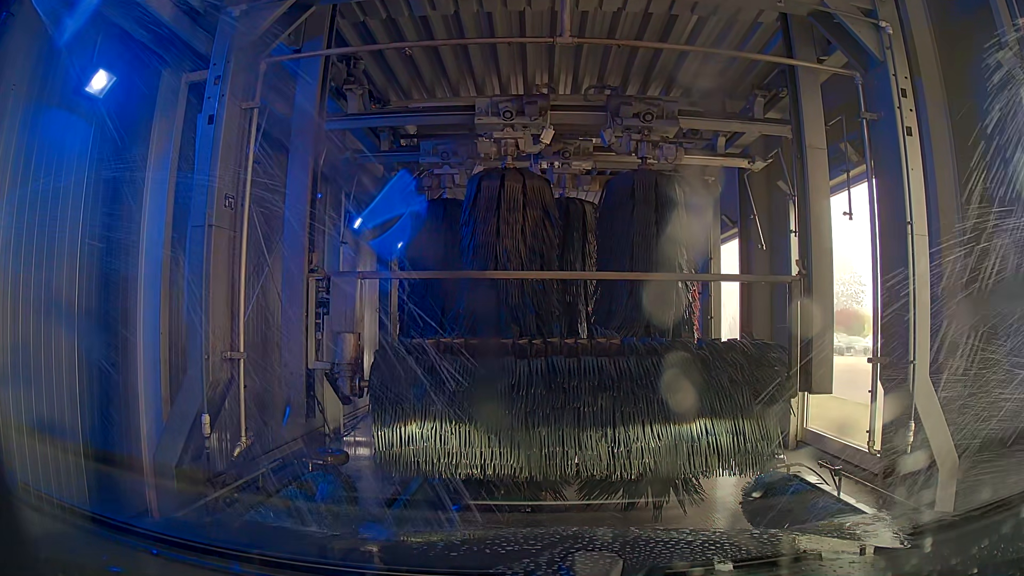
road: service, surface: asphalt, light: Day
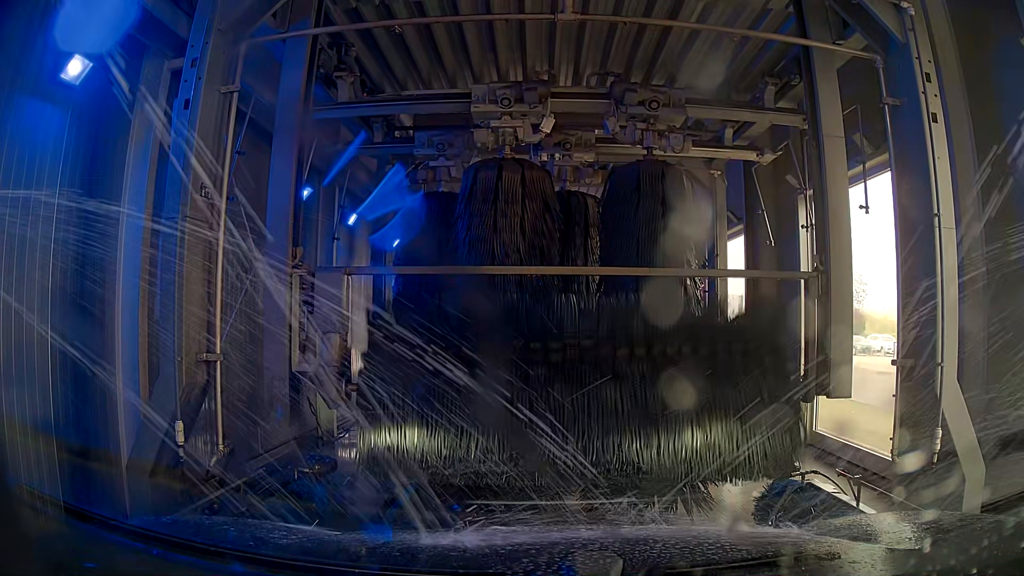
(0.0, +0.2) m; 0°
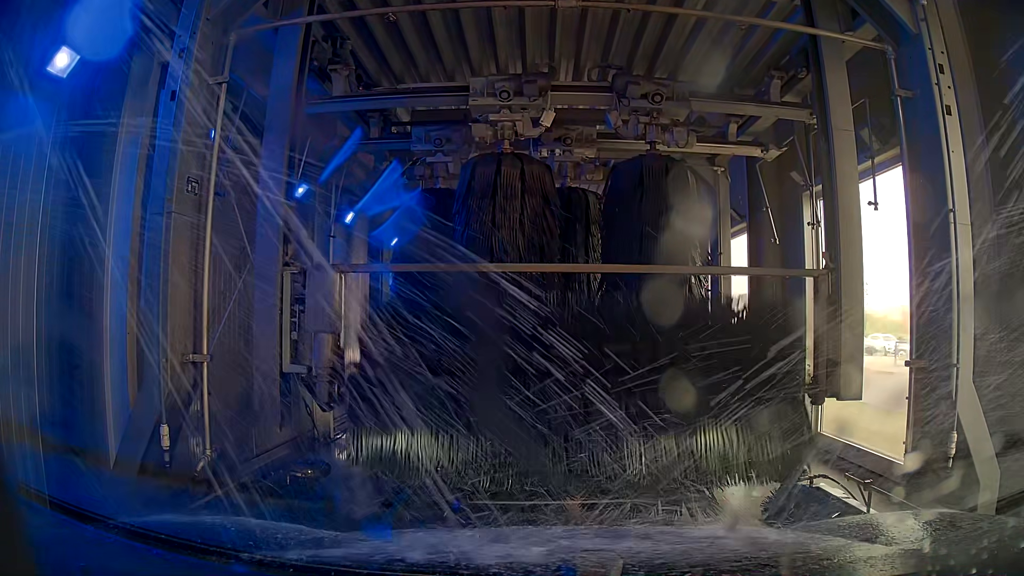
(0.0, +0.1) m; 0°
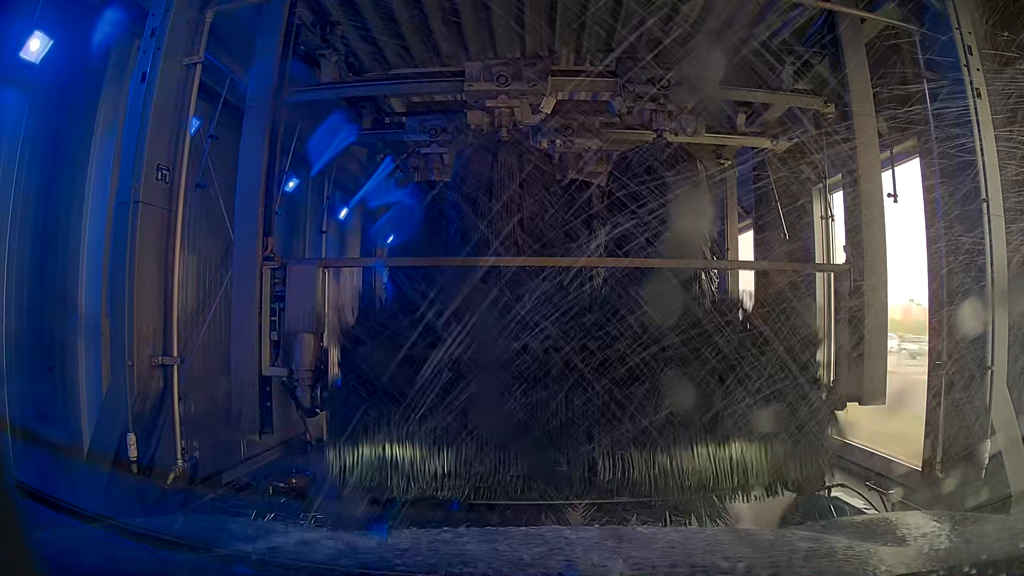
(0.0, +0.2) m; 0°
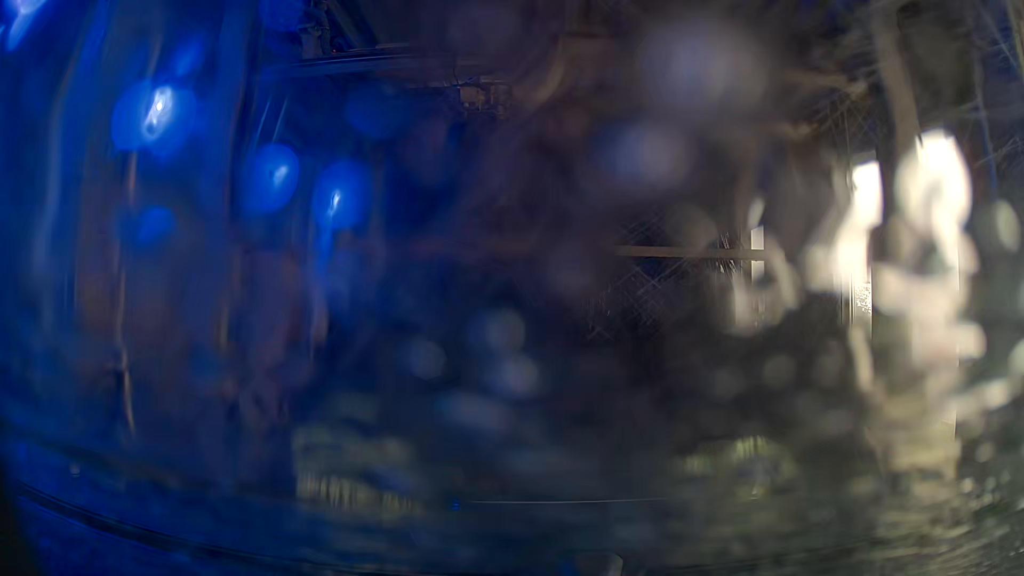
(0.0, +0.3) m; 0°
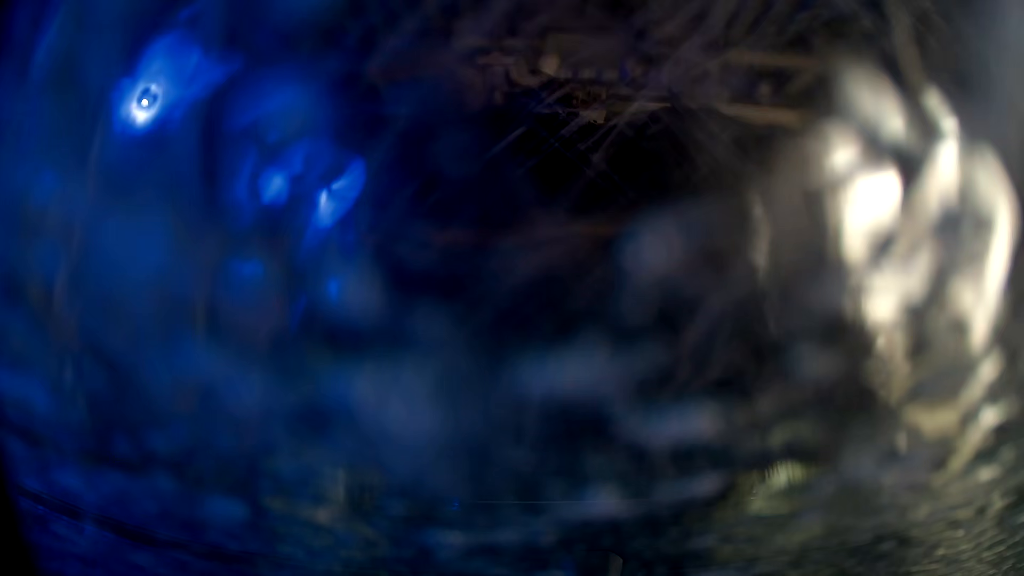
(0.0, +0.2) m; 0°
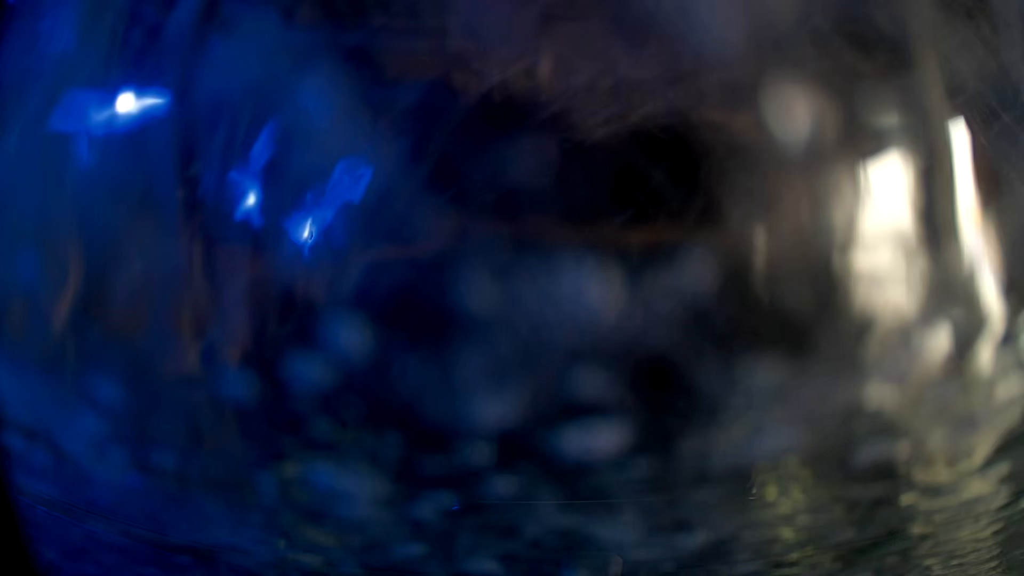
(0.0, 0.0) m; 0°
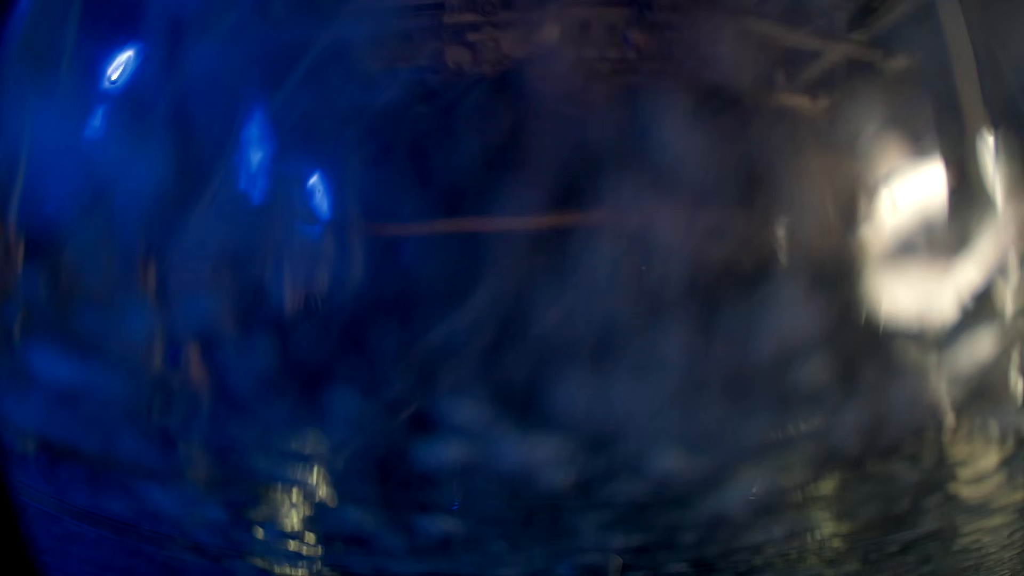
(0.0, +0.1) m; 0°
